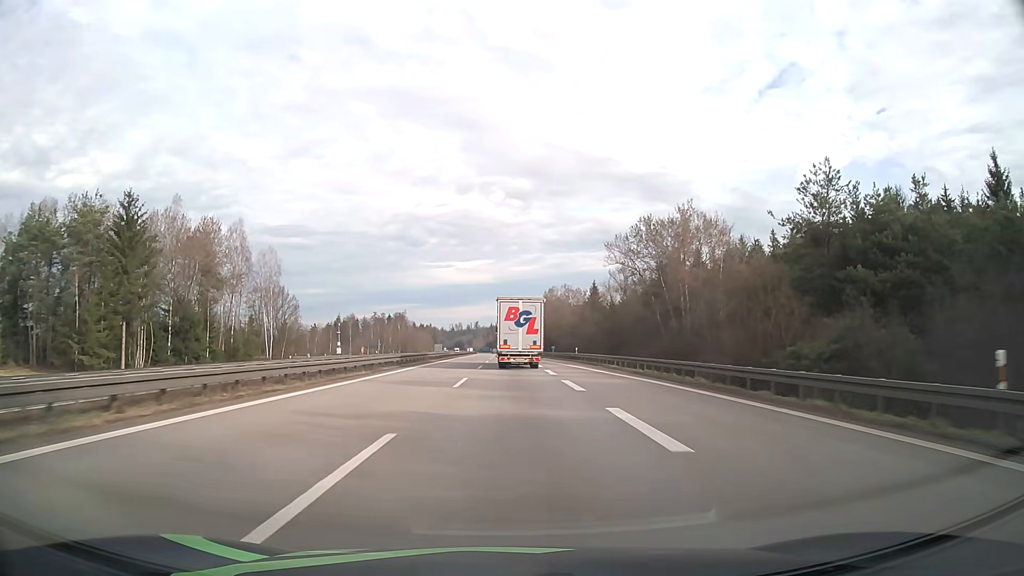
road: motorway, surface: asphalt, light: Day
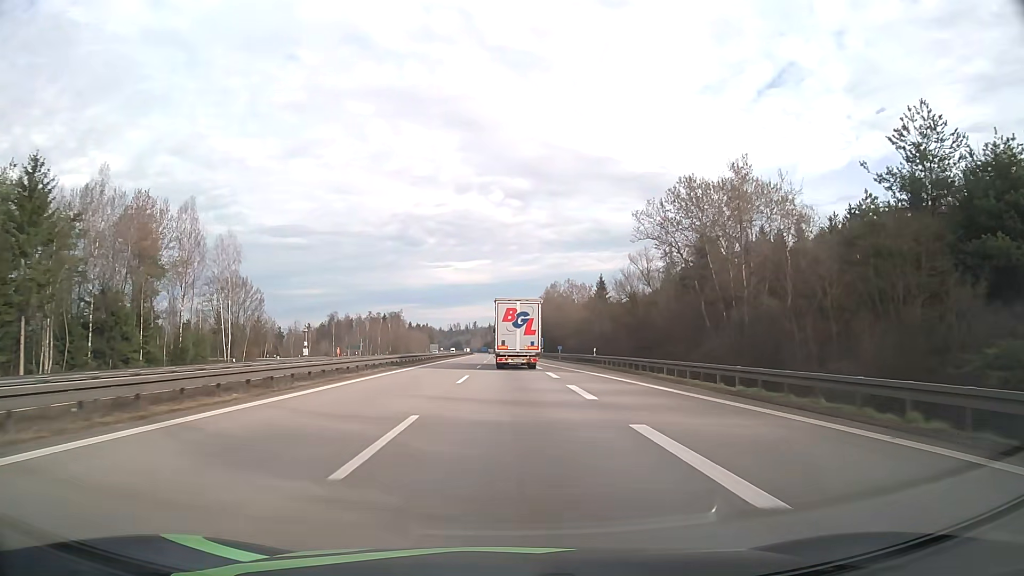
(0.0, +15.3) m; 0°
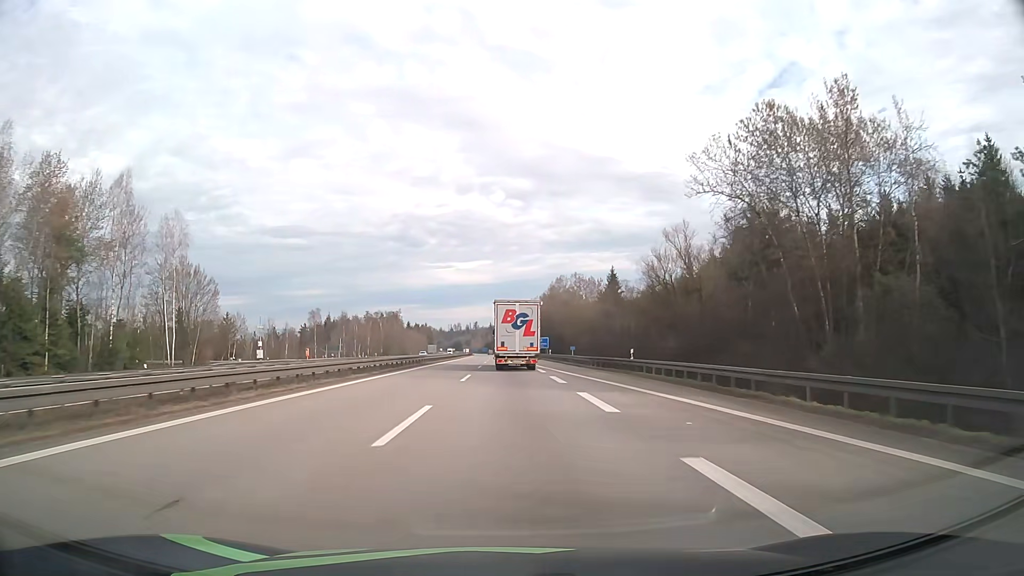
(0.0, +15.6) m; 0°
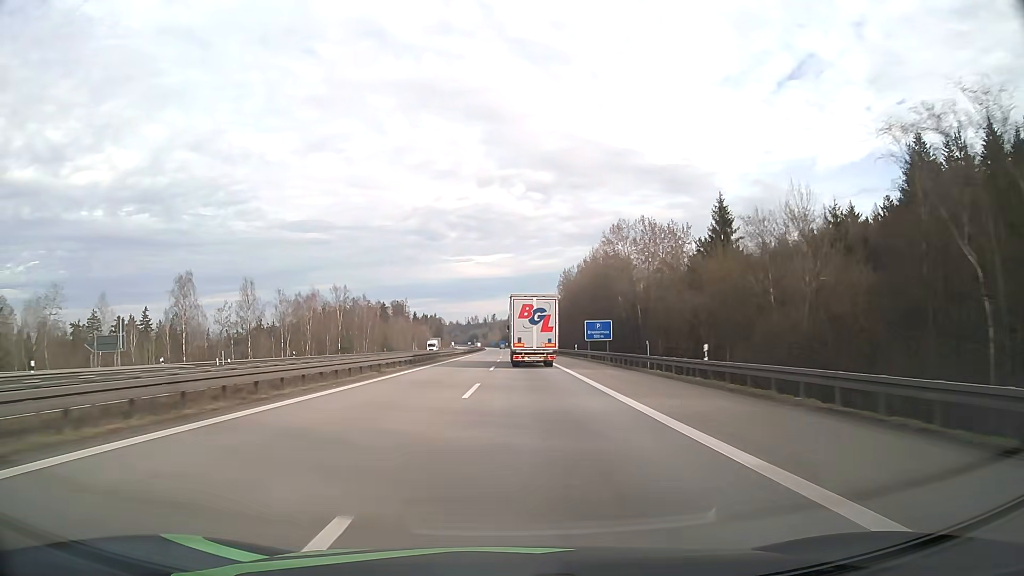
(-0.8, +64.3) m; -2°
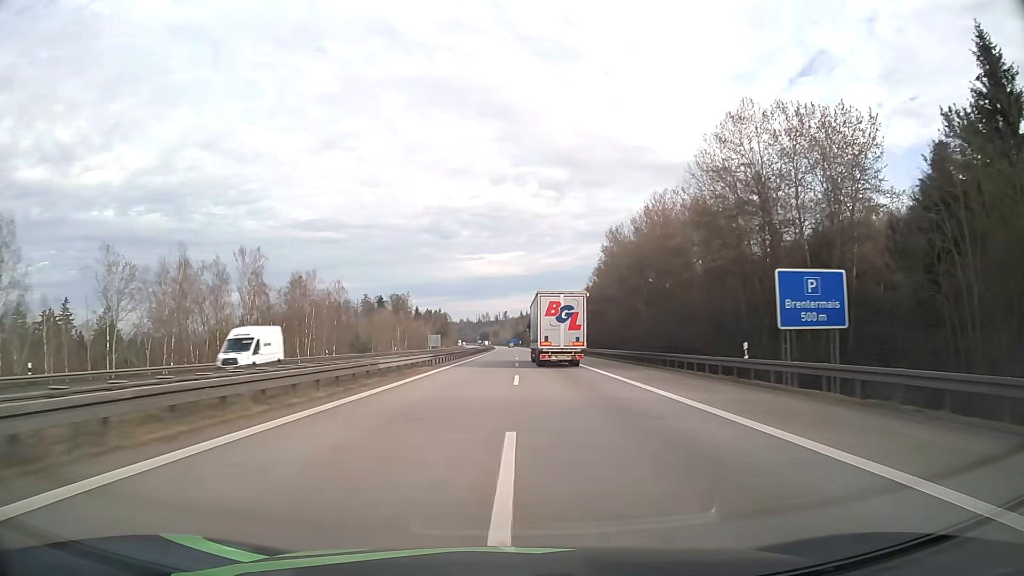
(-0.6, +48.9) m; -1°
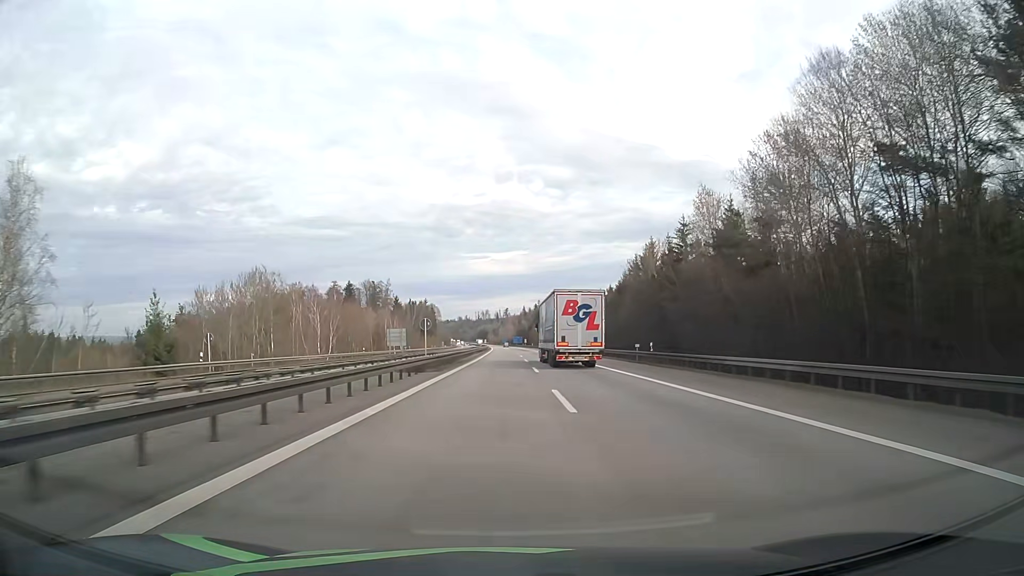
(0.0, +81.2) m; 0°
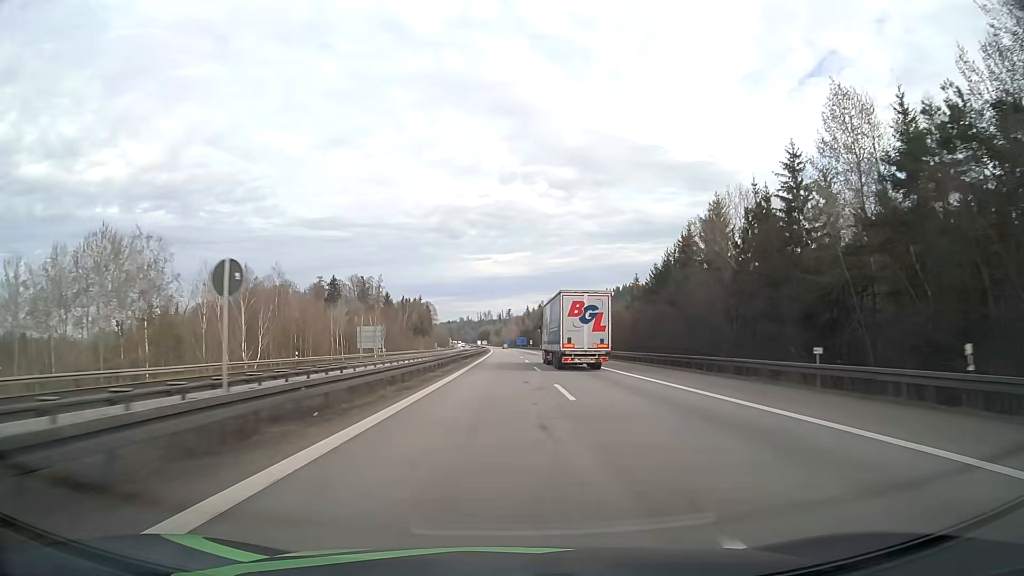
(0.0, +32.8) m; 0°
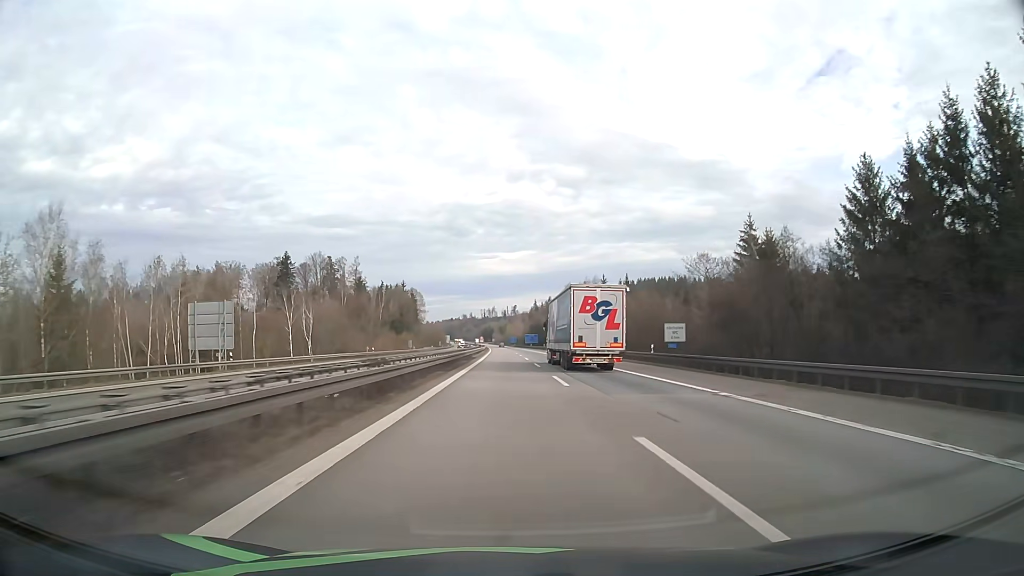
(-0.3, +67.3) m; 0°
(0, +10) (0, +20) (0, +30) (0, +40) (0, +50) (0, +60) (0, +70) (0, +80) (-1, +90) (-1, +100) m
